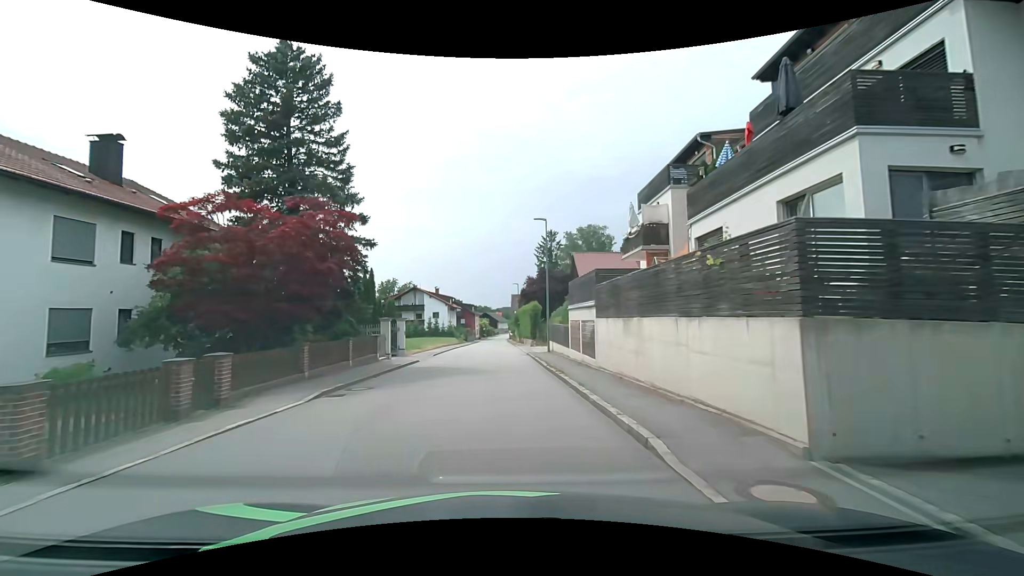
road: secondary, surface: asphalt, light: Day
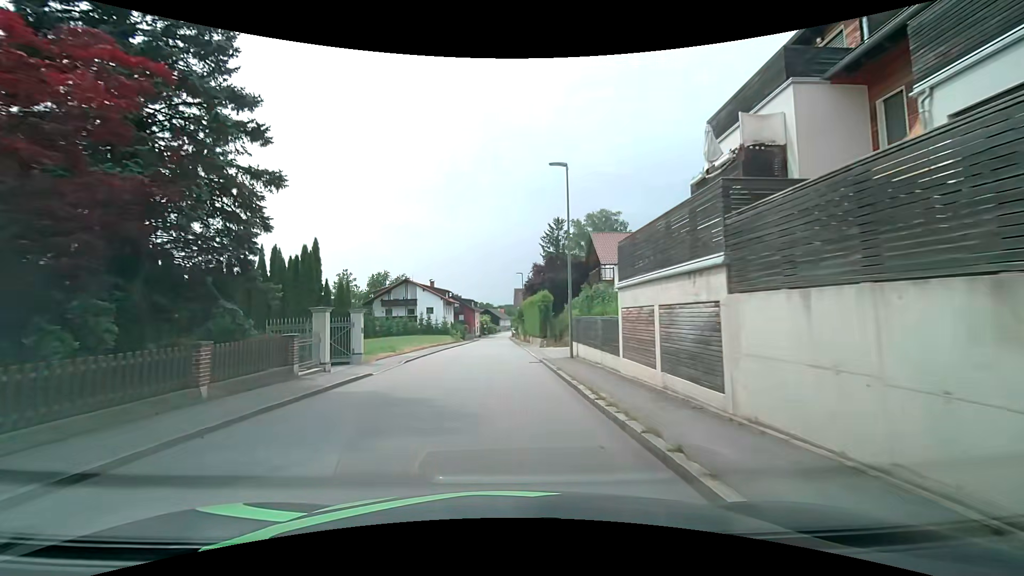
(-0.1, +10.1) m; -1°
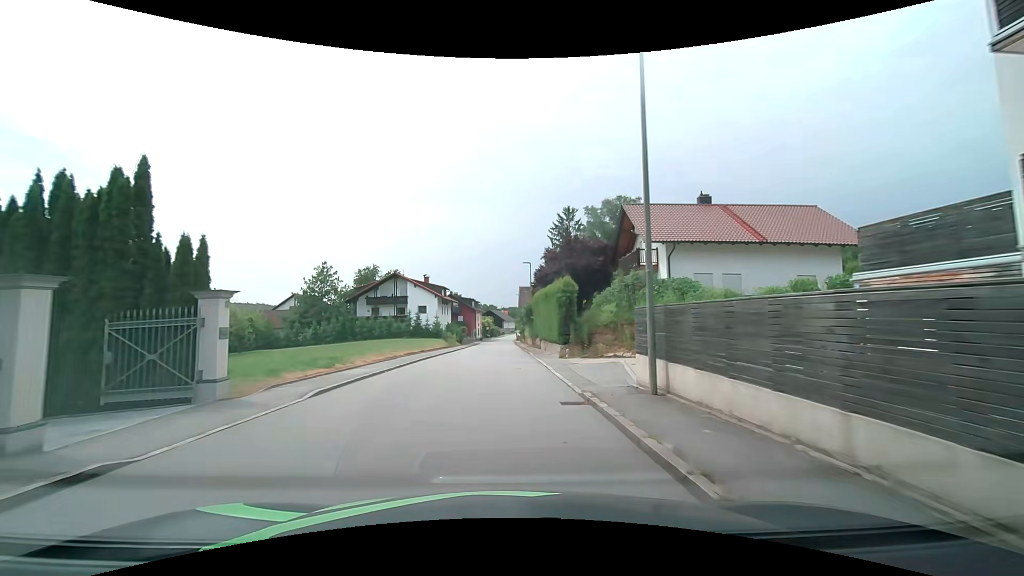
(0.0, +11.4) m; -1°
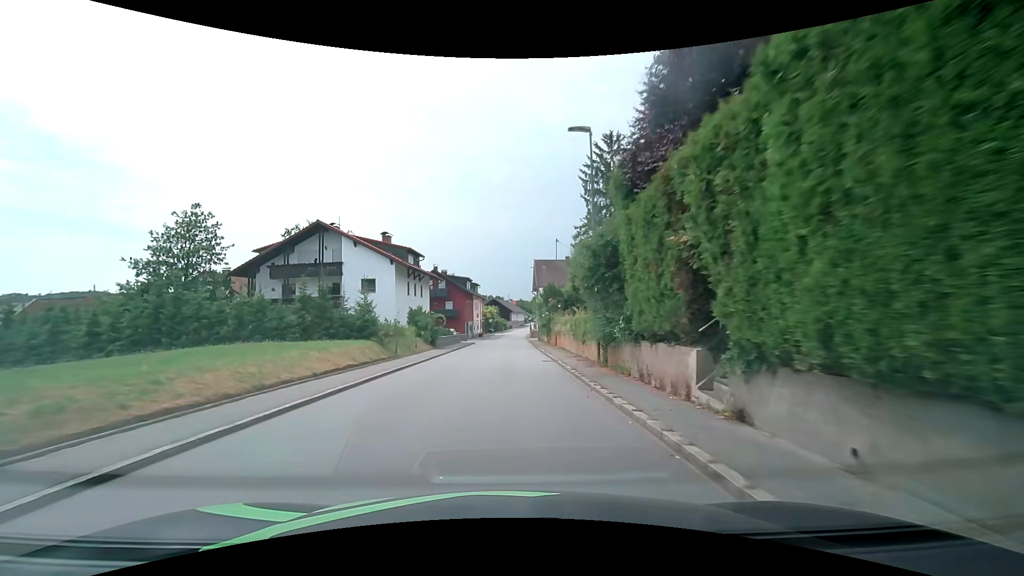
(0.0, +32.0) m; -1°
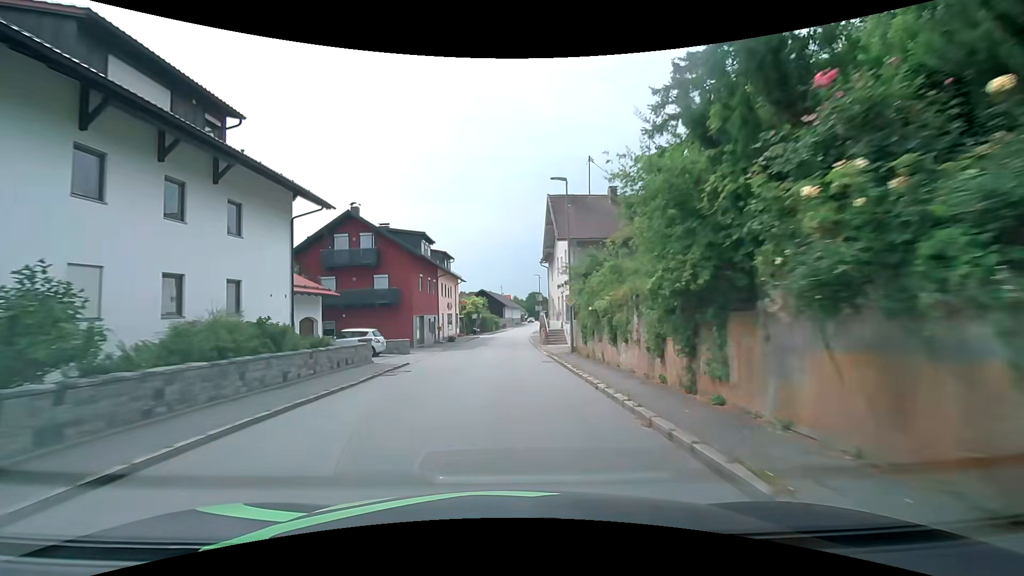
(+0.5, +34.4) m; +1°
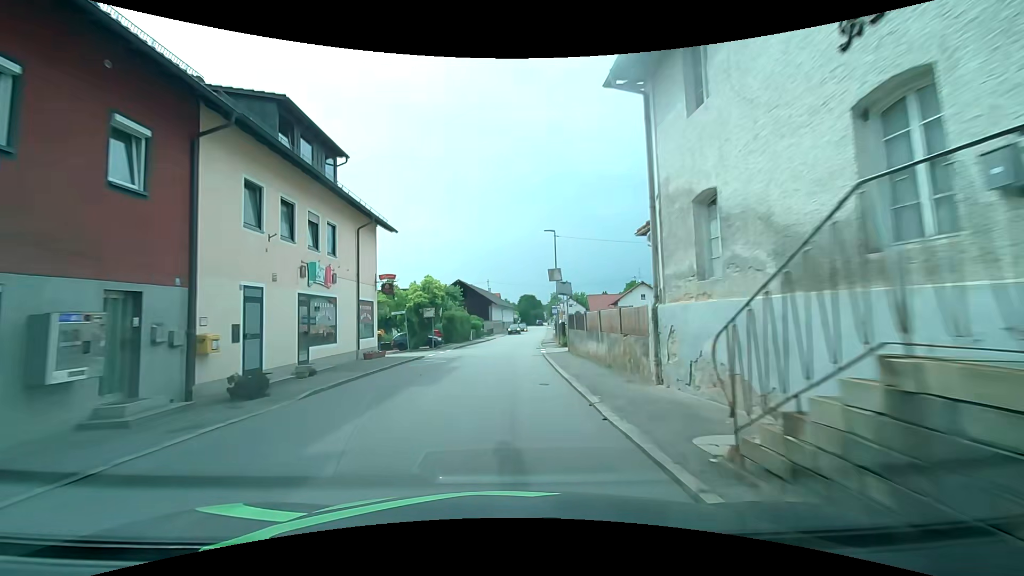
(+0.3, +34.9) m; +1°
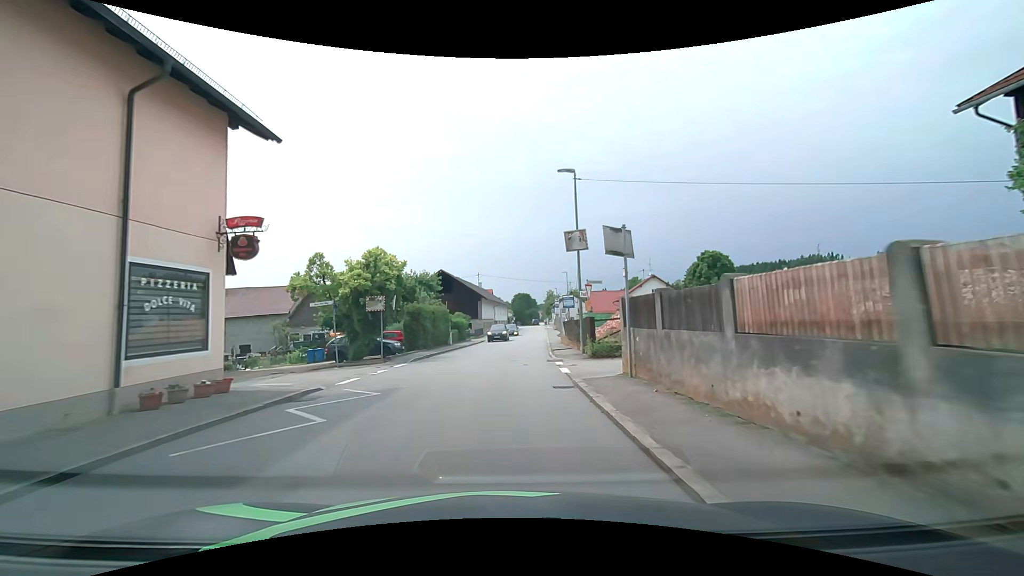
(0.0, +13.6) m; 0°
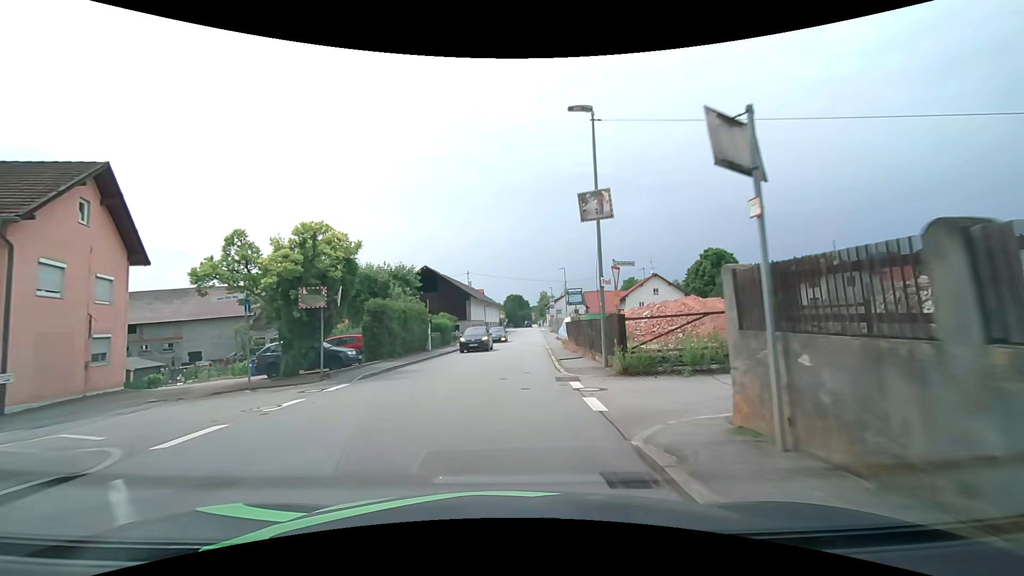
(+0.1, +6.6) m; +1°
(0, +10) (0, +20) (+1, +30) (+1, +40) (+2, +50) (+2, +60) (+3, +70) (+4, +80) (+4, +90) (+5, +100) m
